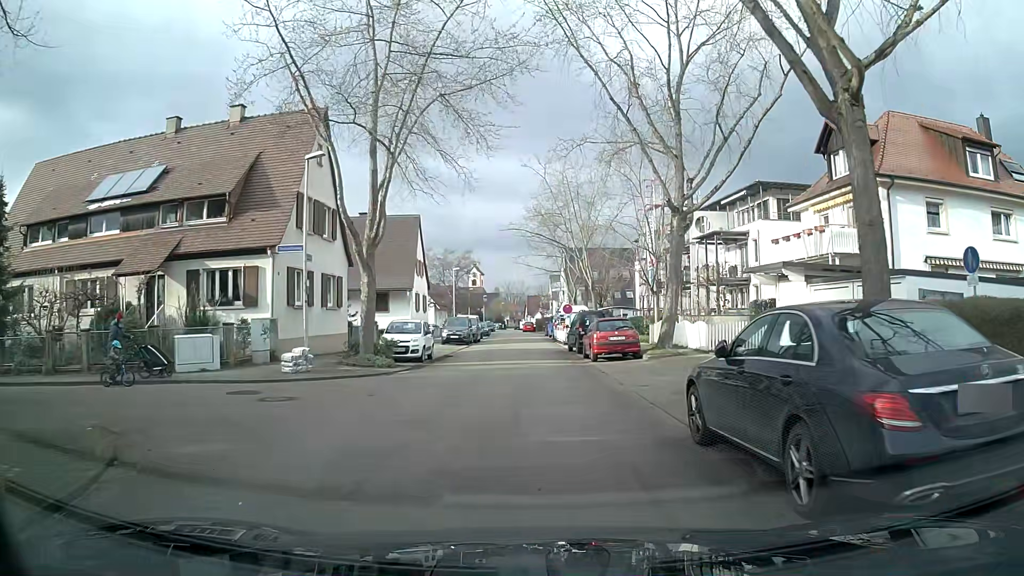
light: Day
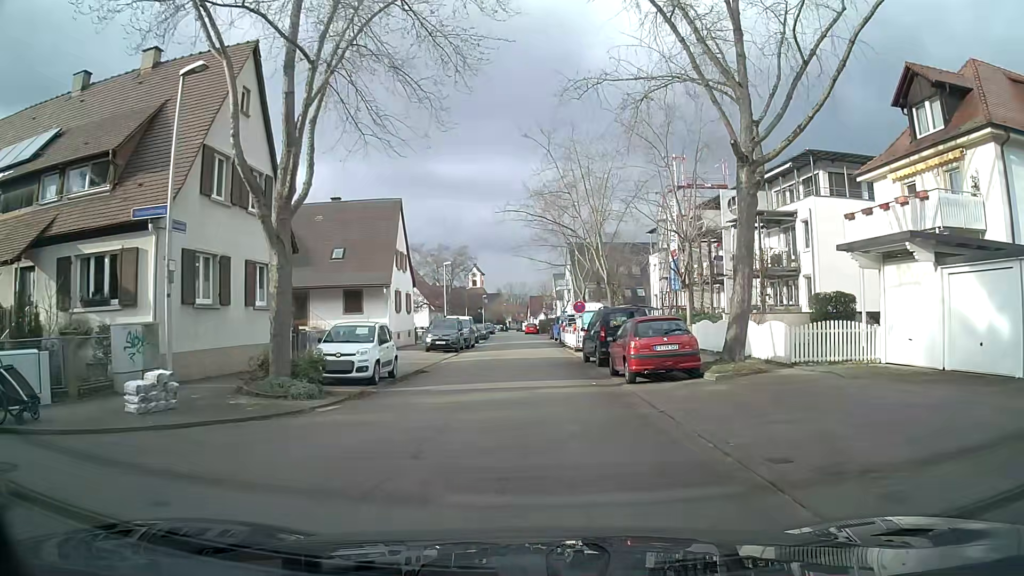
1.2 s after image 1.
(0.0, +7.7) m; 0°
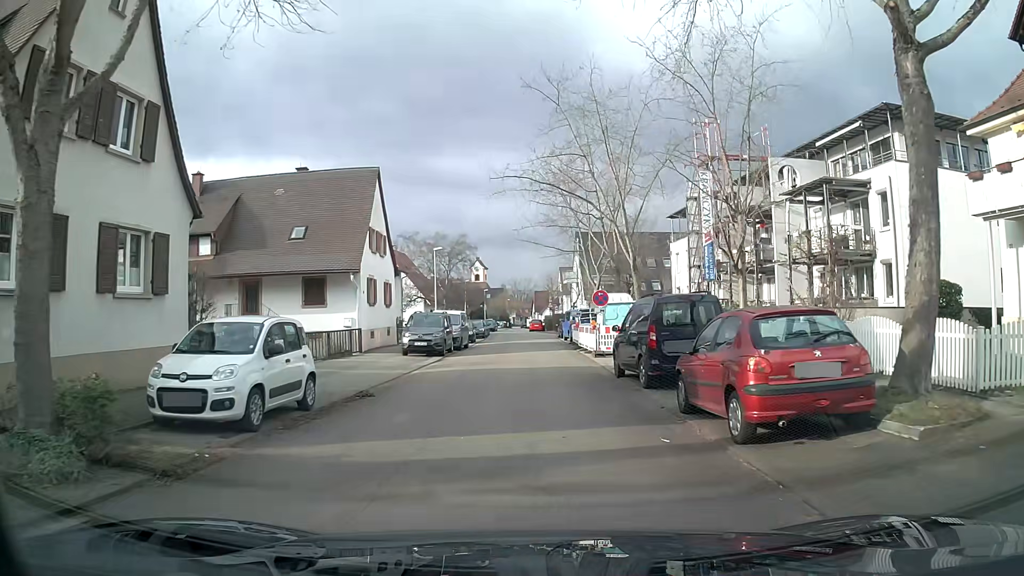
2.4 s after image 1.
(0.0, +7.7) m; 0°
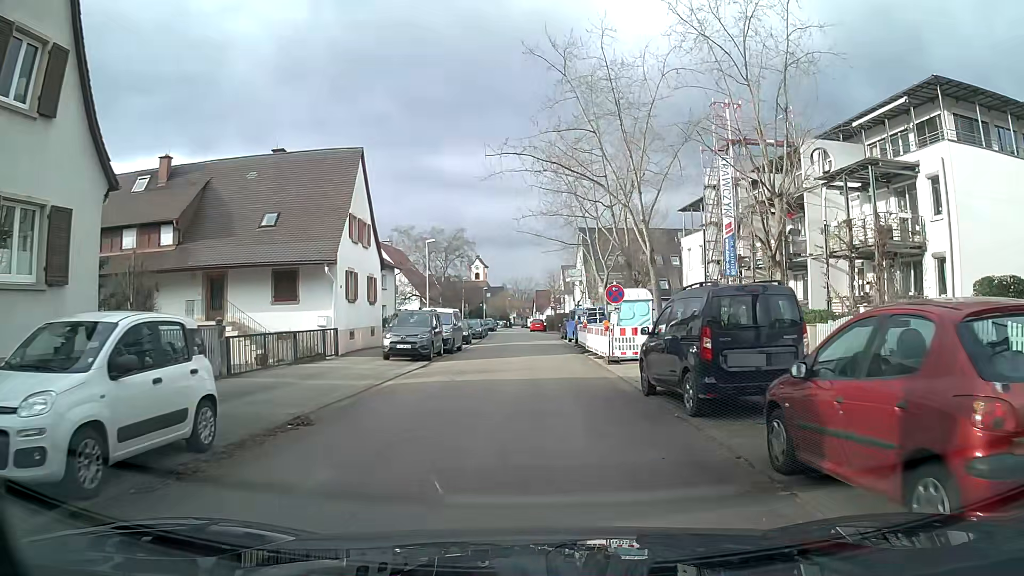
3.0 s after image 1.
(0.0, +3.8) m; 0°
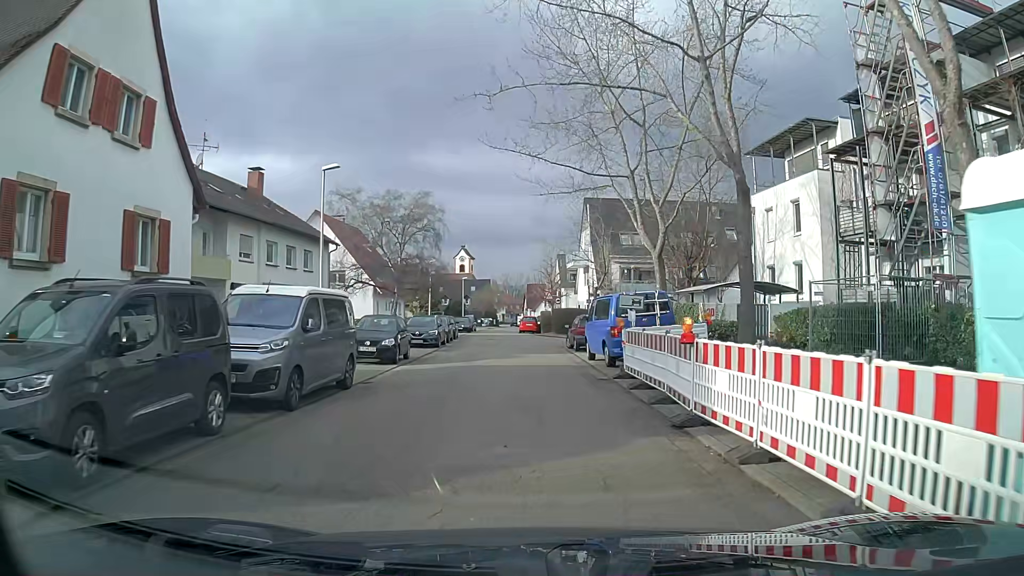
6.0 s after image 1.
(-0.1, +19.2) m; 0°
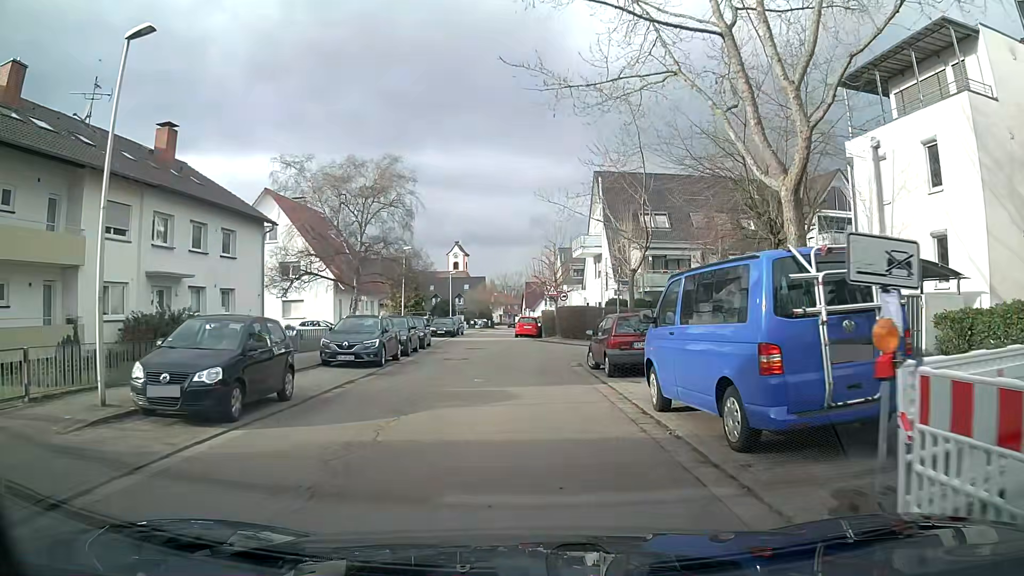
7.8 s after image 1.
(0.0, +11.6) m; 0°
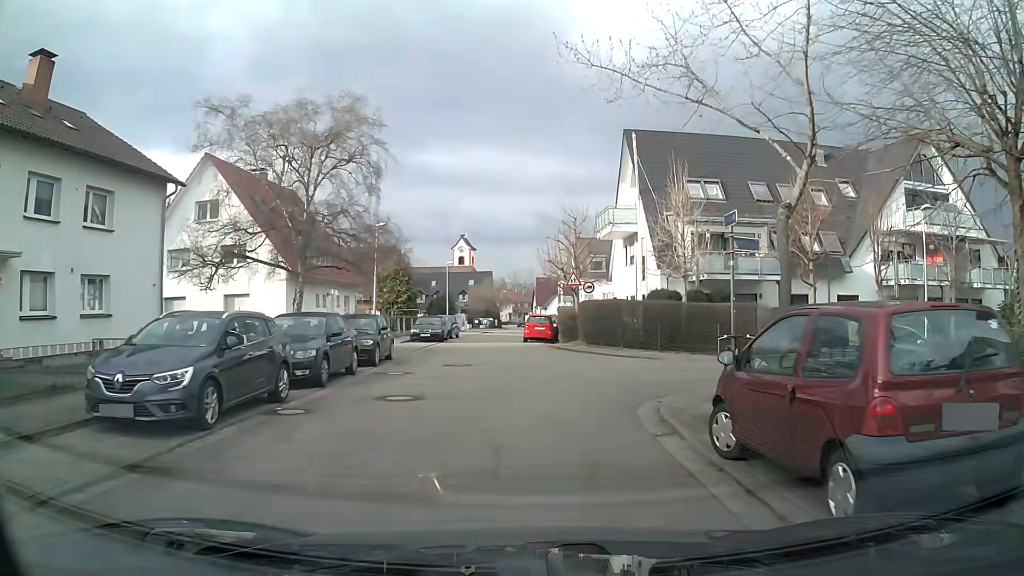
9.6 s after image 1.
(-0.1, +11.3) m; 0°
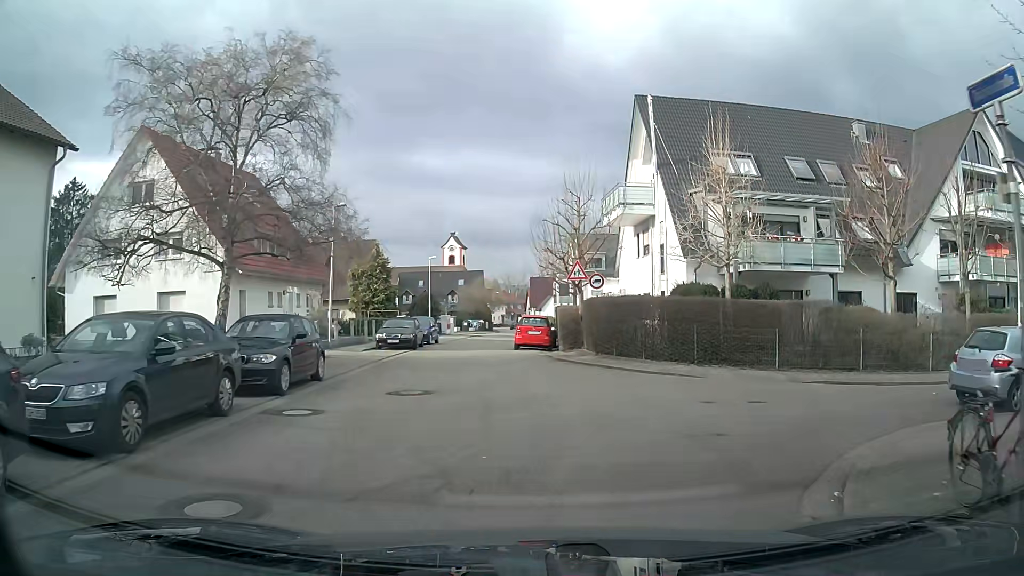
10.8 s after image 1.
(+0.1, +6.7) m; +1°
(0, +10) (-1, +20) (-3, +30) (-2, +40) (-2, +50) (-2, +60) (-3, +70) (-11, +74) (-21, +73) (-31, +72) m
